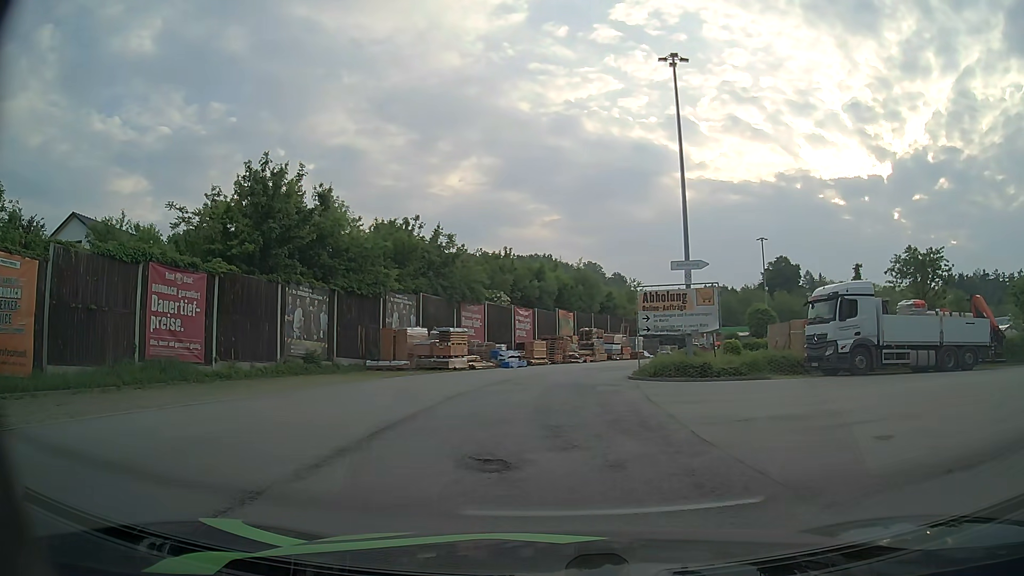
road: service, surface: paved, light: Day
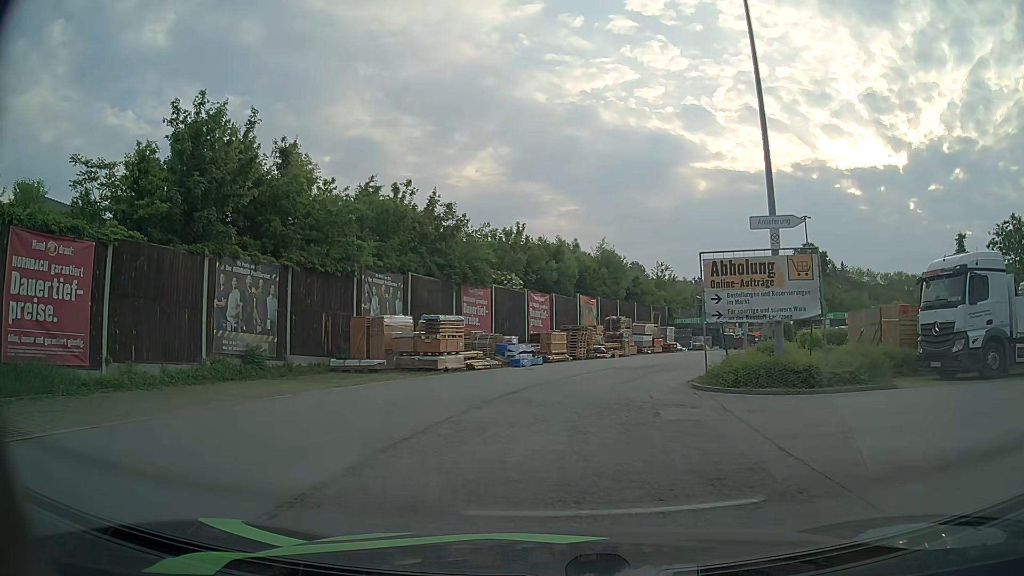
(0.0, +7.9) m; 0°
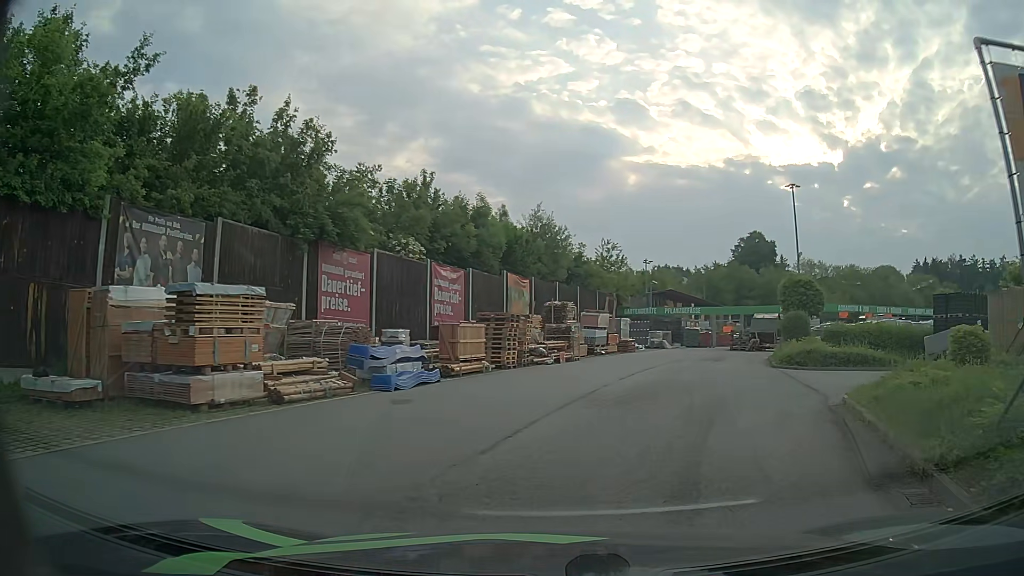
(+0.3, +13.1) m; +7°
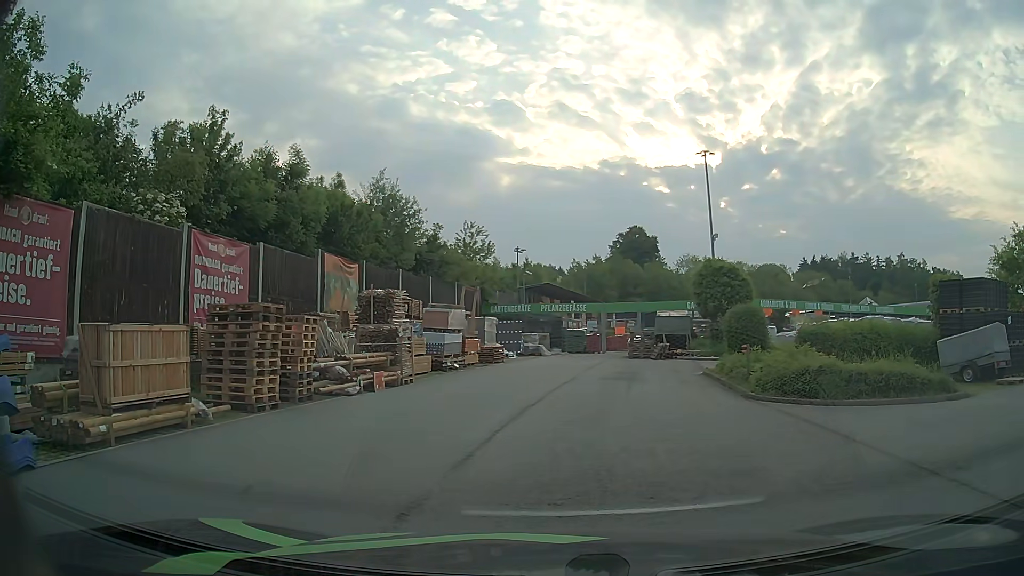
(+1.0, +10.2) m; +9°
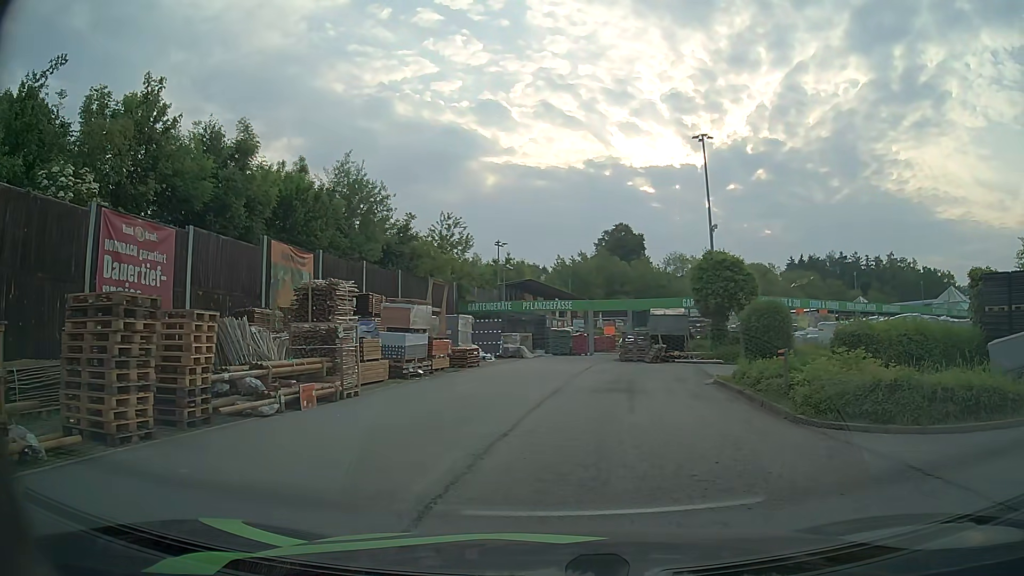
(+0.1, +3.6) m; +2°
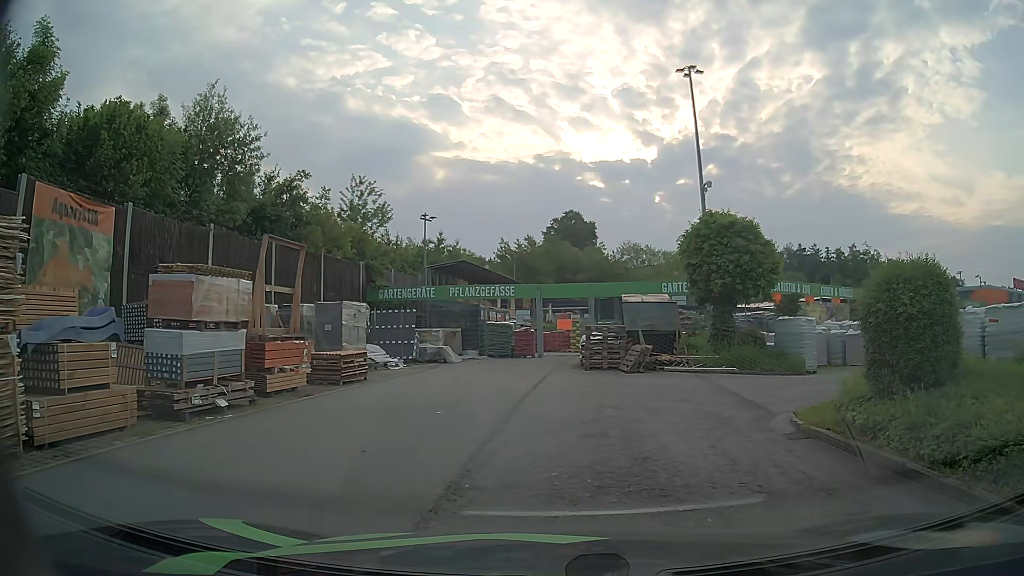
(+0.5, +9.5) m; +5°
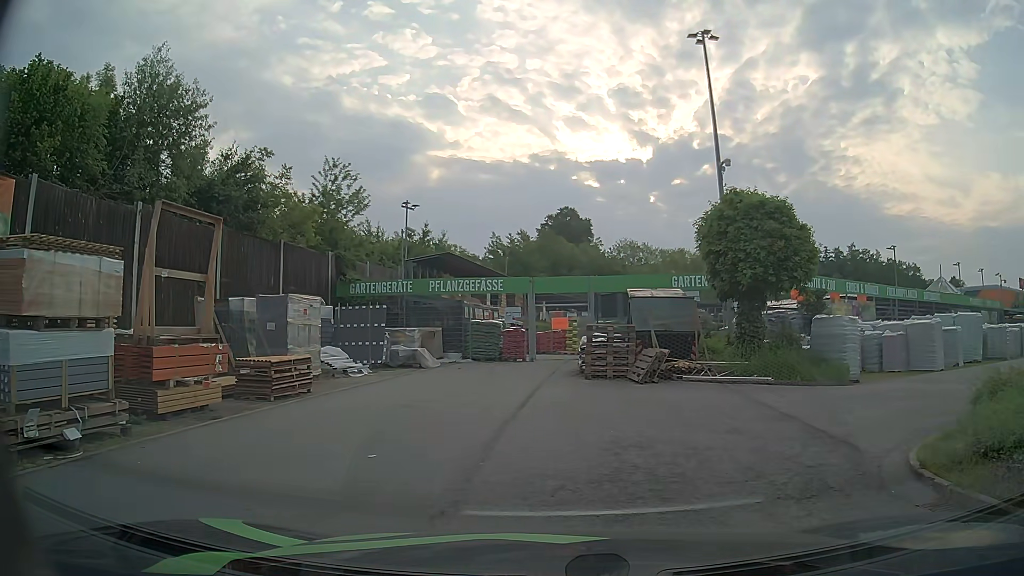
(0.0, +3.7) m; -1°
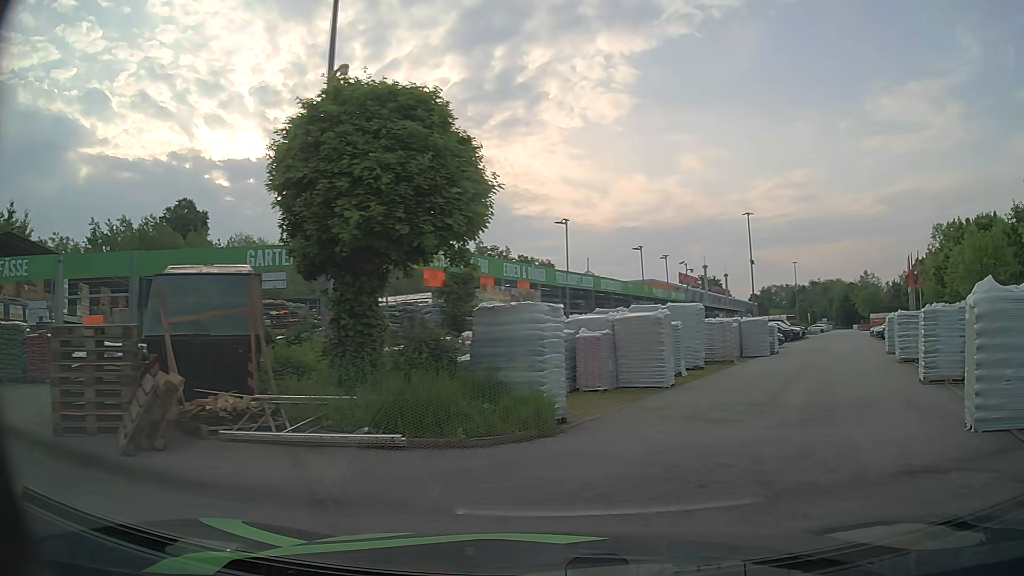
(+1.8, +8.5) m; +32°
